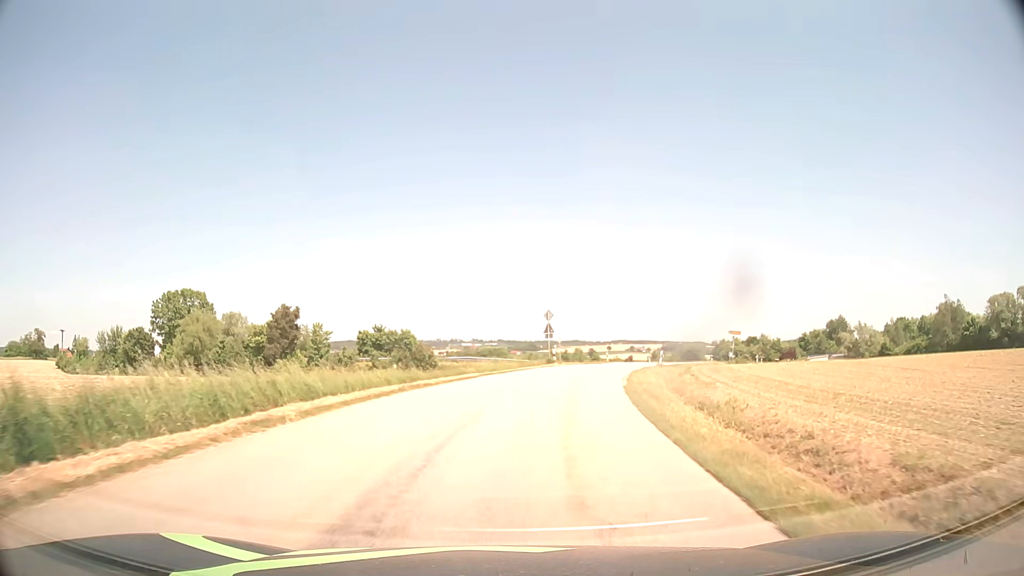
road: tertiary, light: Day
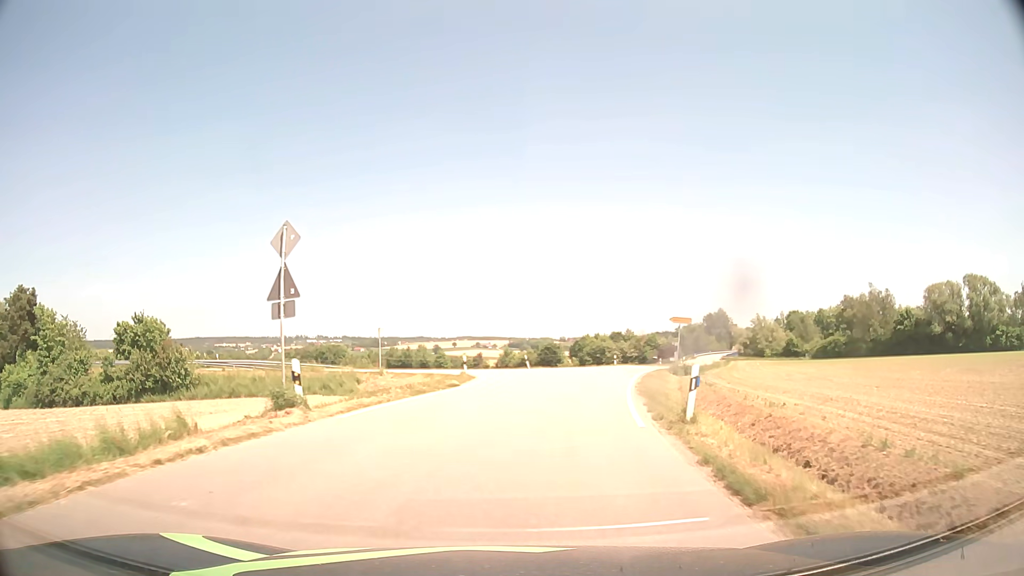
(+3.7, +31.8) m; +13°
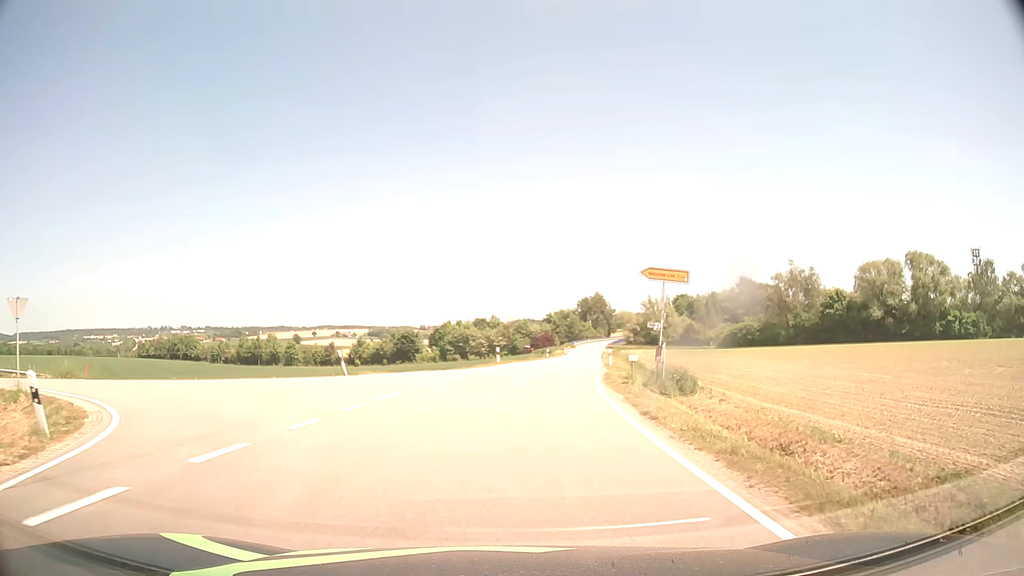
(+2.3, +25.0) m; +12°
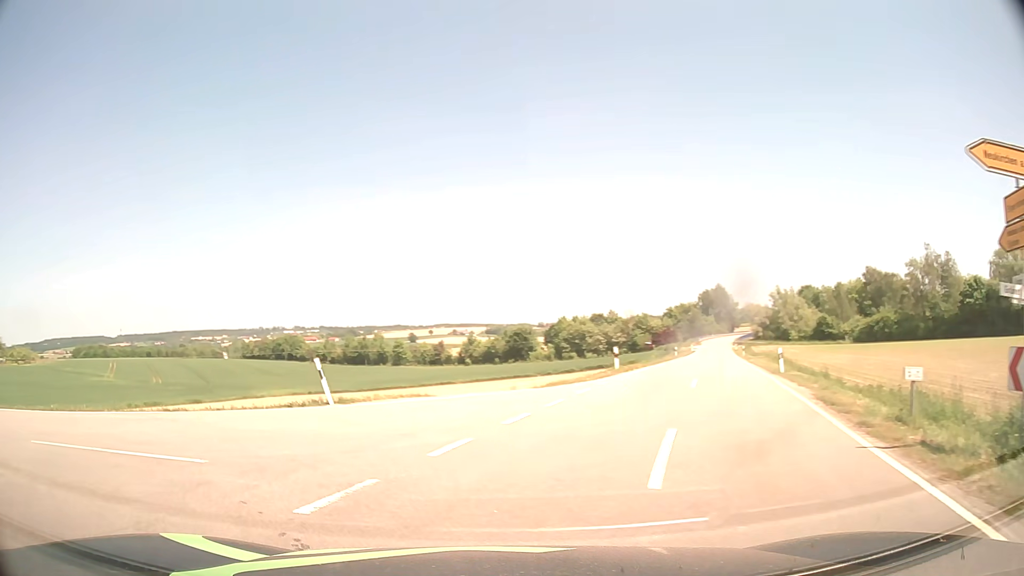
(+0.2, +13.6) m; -10°
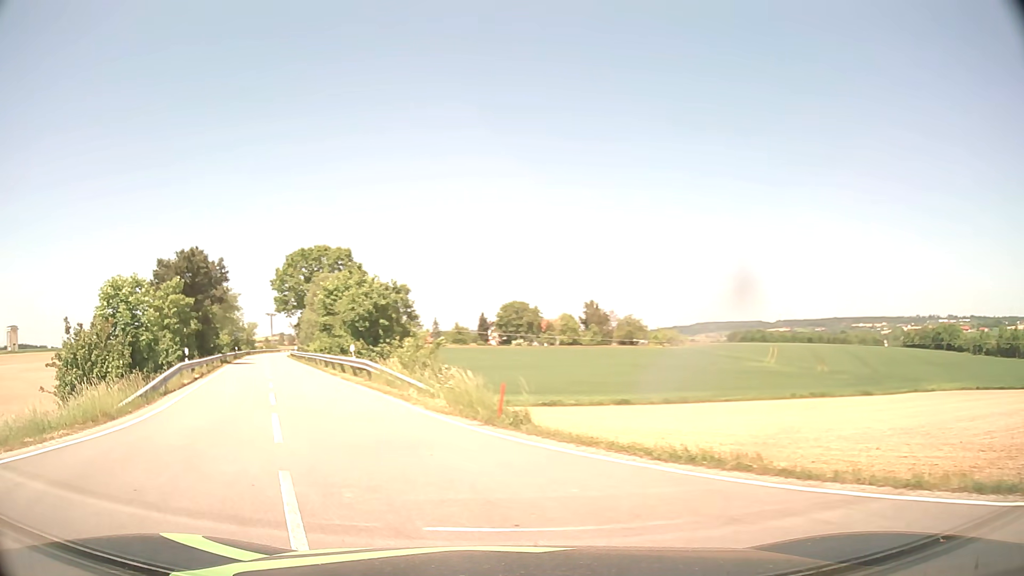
(-4.7, +8.5) m; -56°
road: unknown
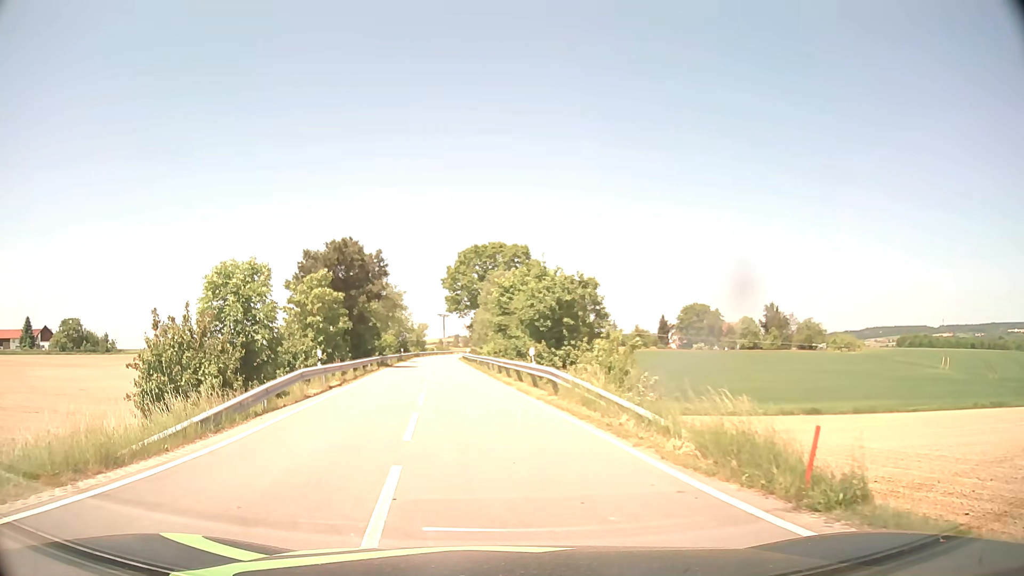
(-1.0, +5.7) m; -15°
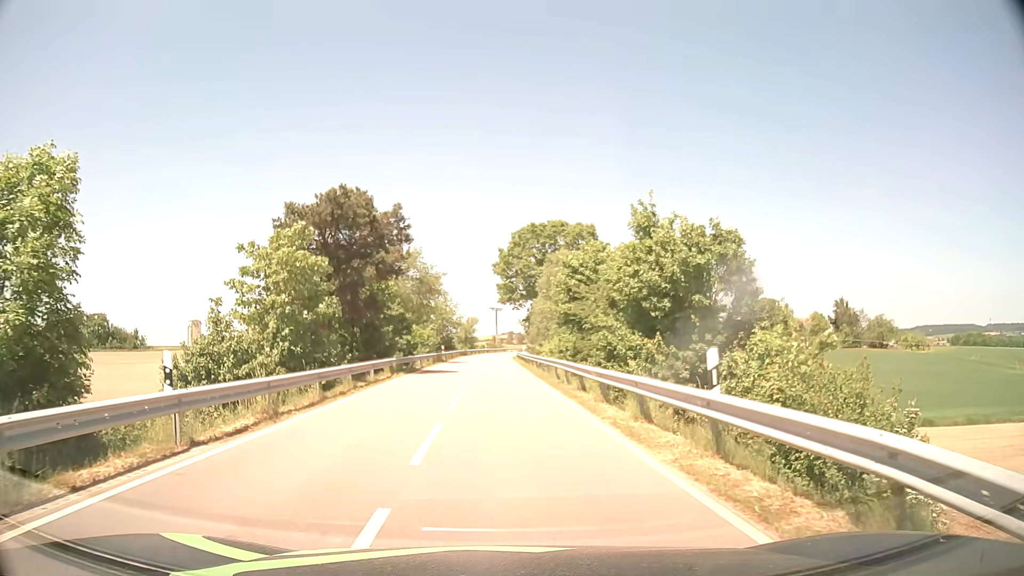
(-0.9, +14.3) m; -5°
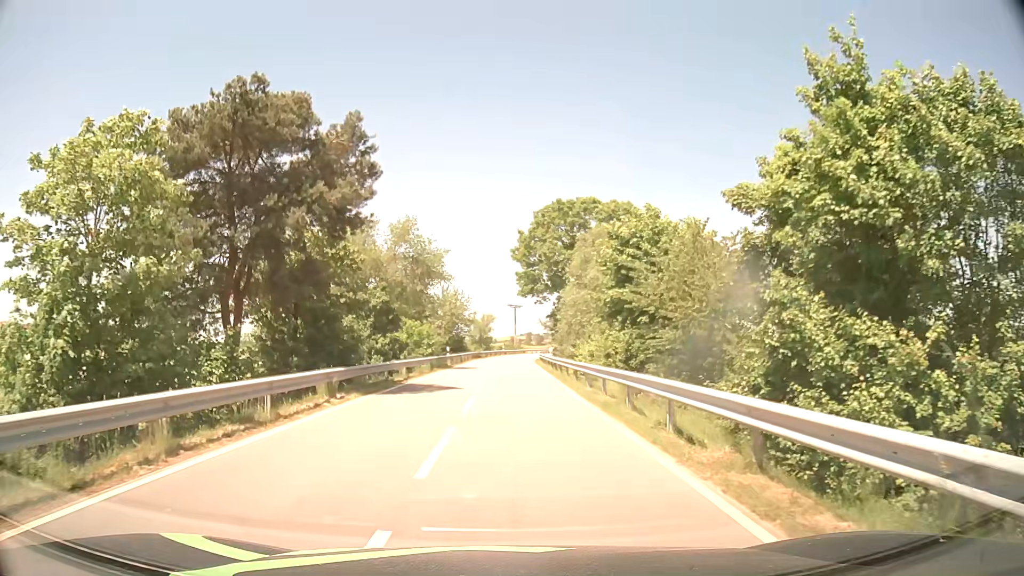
(-0.2, +13.0) m; -1°
(0, +10) (0, +20) (0, +30) (0, +40) (0, +50) (+1, +60) (+1, +70) (+2, +80) (+3, +90) (+4, +100) m
